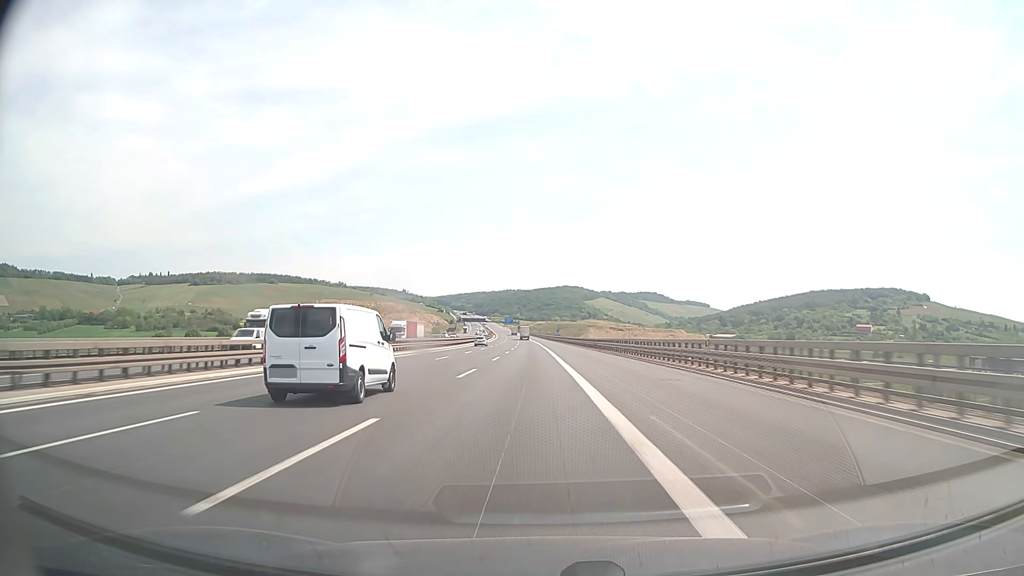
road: motorway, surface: asphalt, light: Day
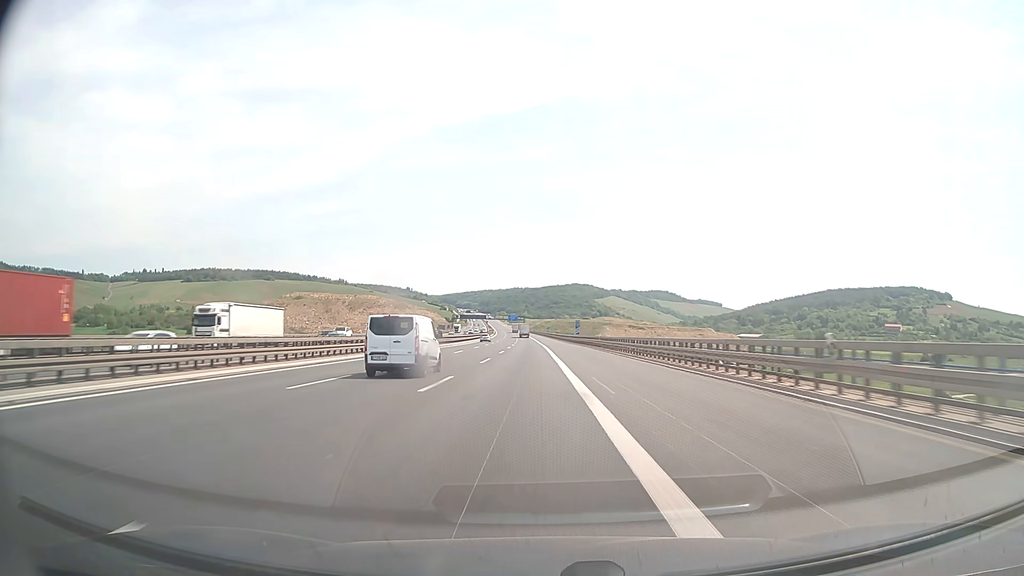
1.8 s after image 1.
(-0.4, +59.2) m; -1°
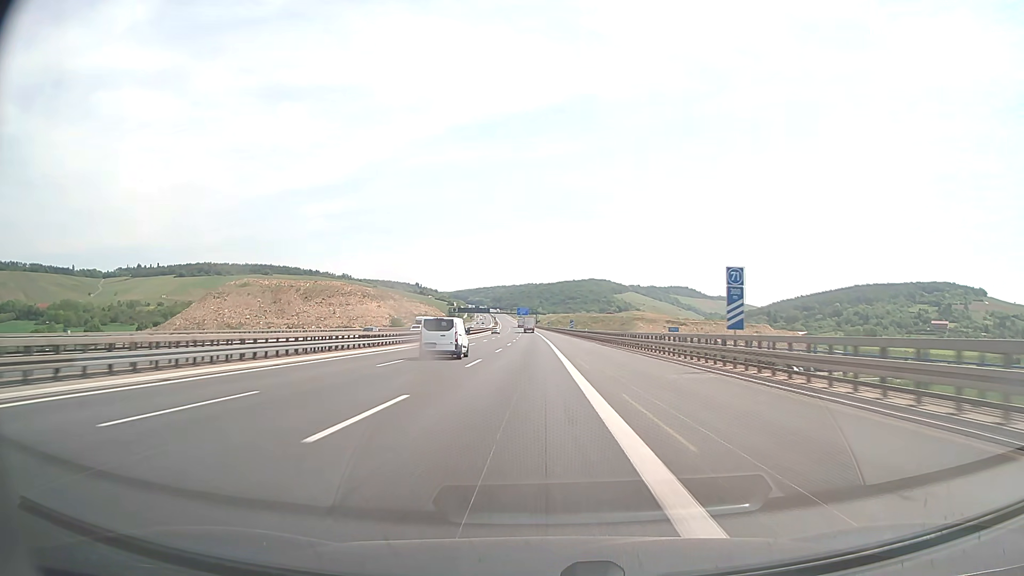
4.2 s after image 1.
(-1.0, +79.0) m; -1°
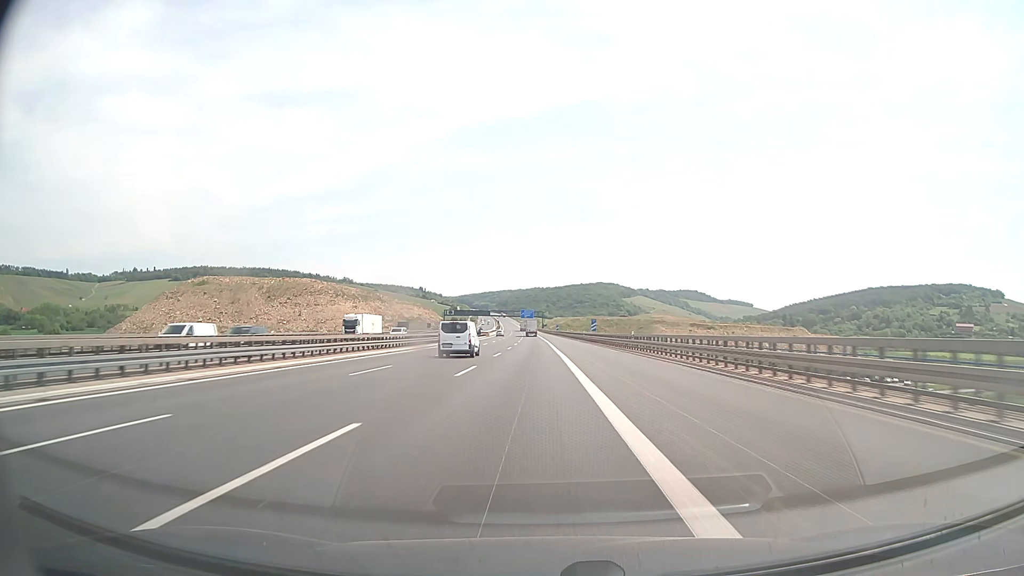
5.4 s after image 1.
(-0.2, +39.6) m; -1°
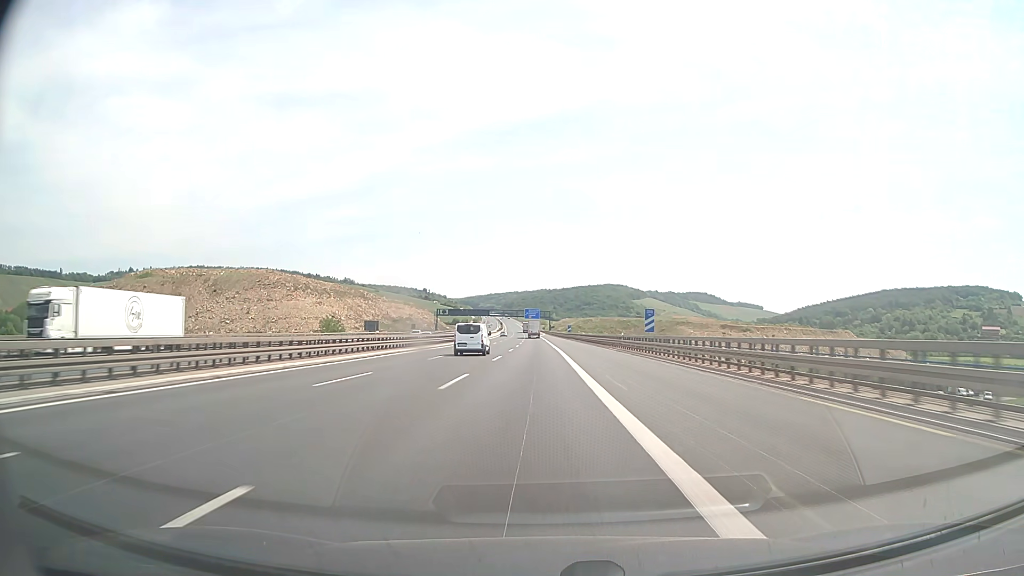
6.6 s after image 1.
(-0.2, +39.6) m; -1°
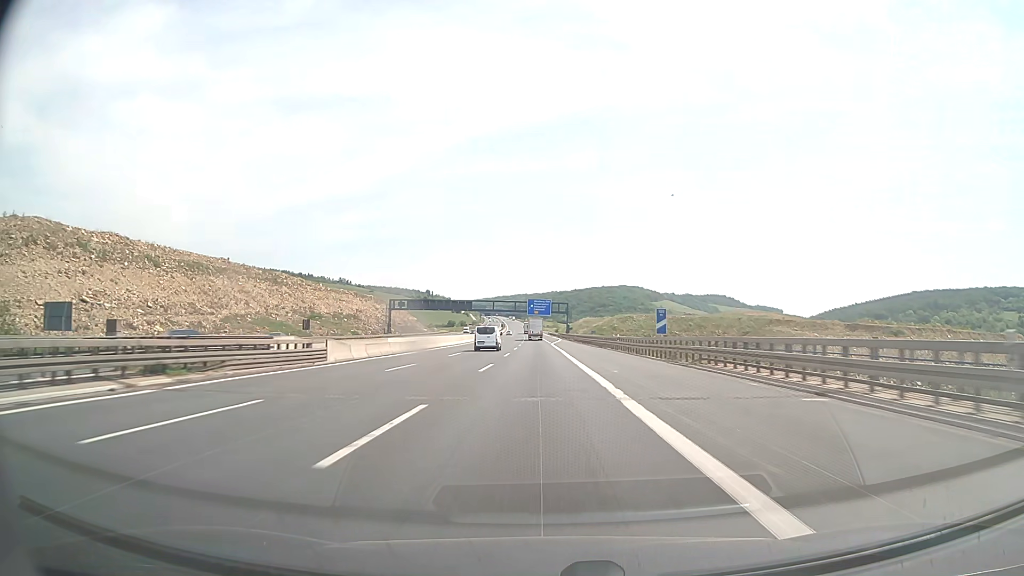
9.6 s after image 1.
(-0.8, +98.9) m; -1°
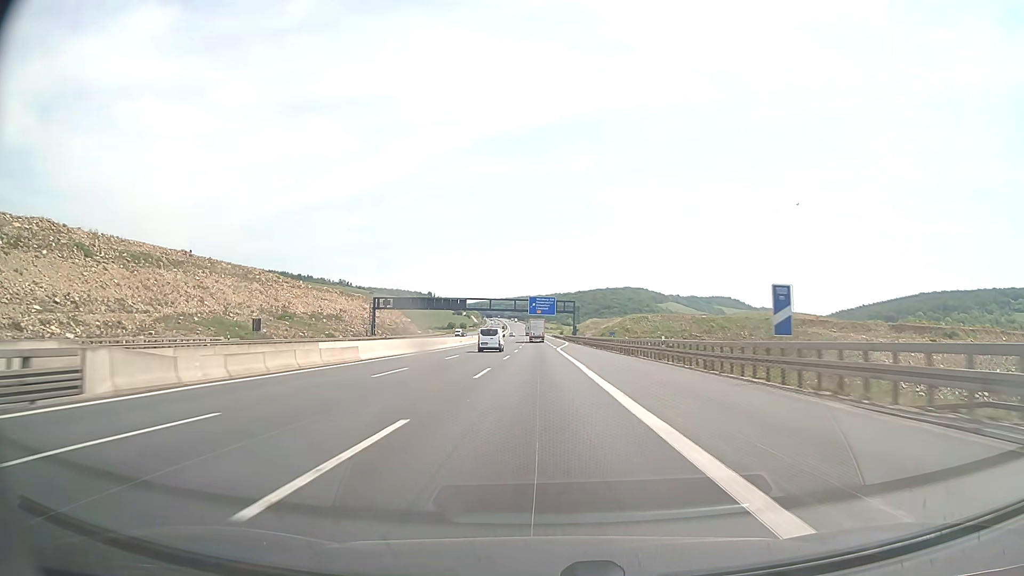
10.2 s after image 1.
(0.0, +19.8) m; 0°
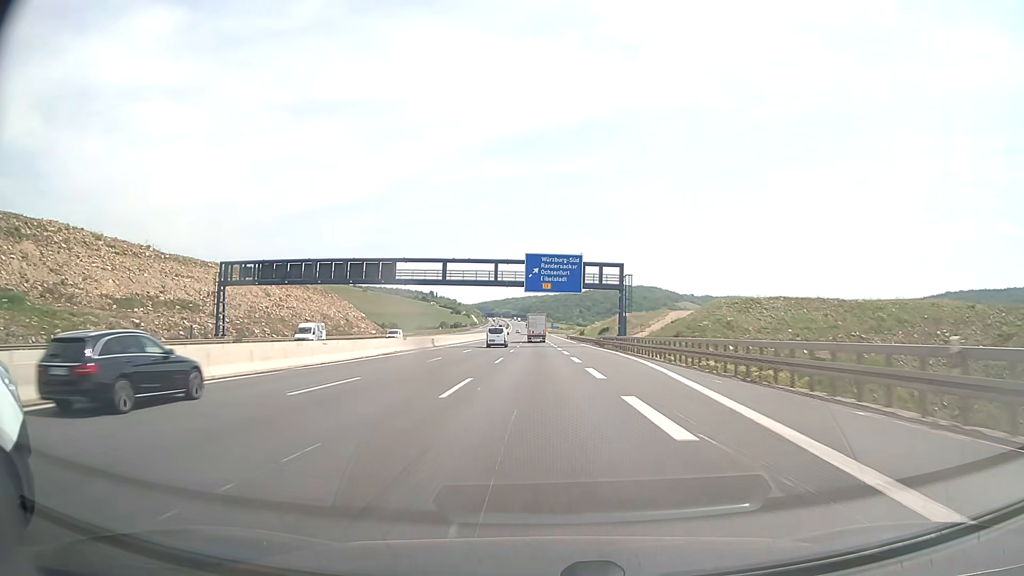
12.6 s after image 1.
(-0.6, +78.9) m; -1°
(0, +10) (0, +20) (0, +30) (0, +40) (0, +50) (0, +60) (-1, +70) (-1, +80) (-1, +90) (-1, +100) m
